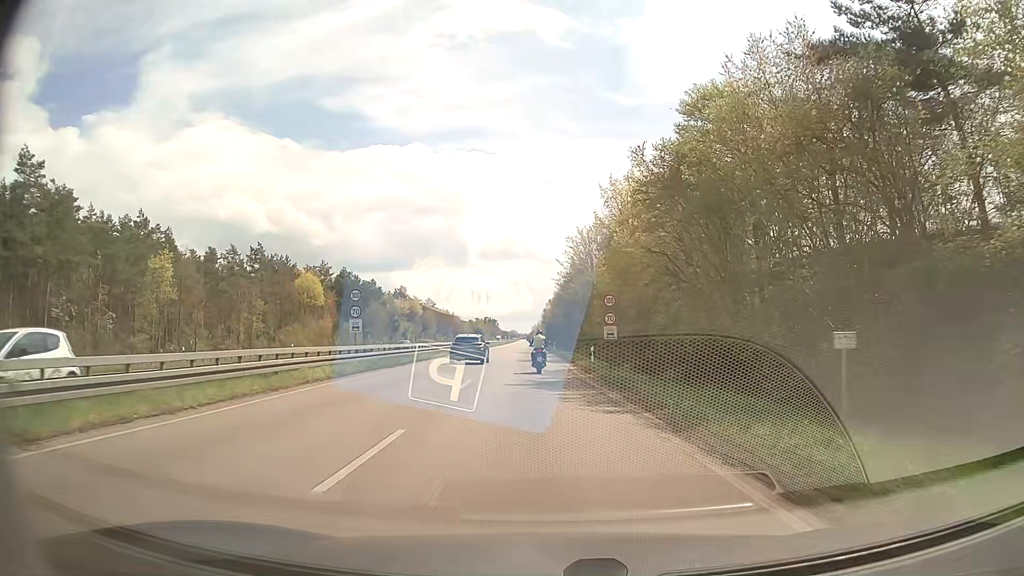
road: primary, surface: asphalt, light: Day
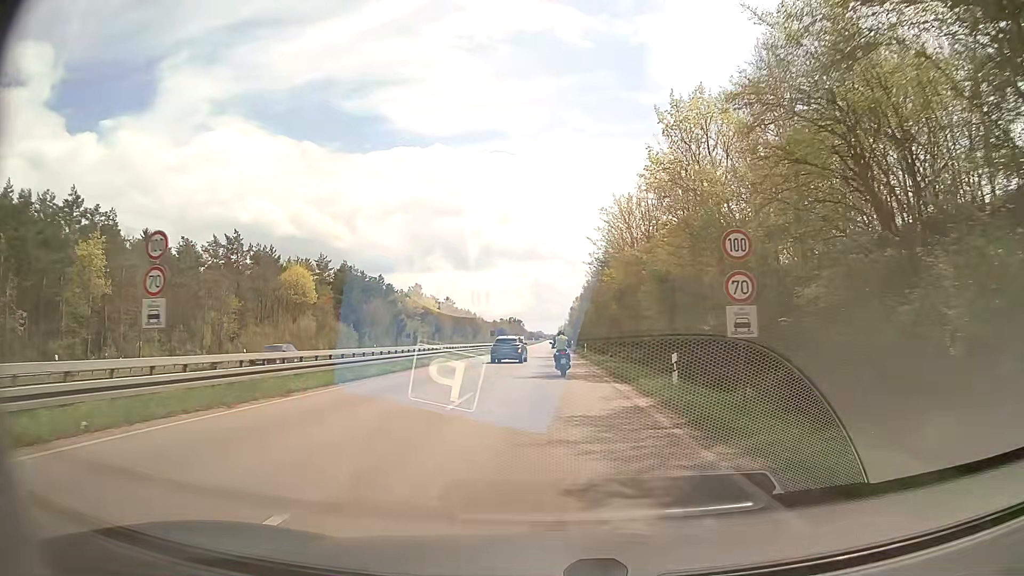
(-0.4, +17.9) m; -3°
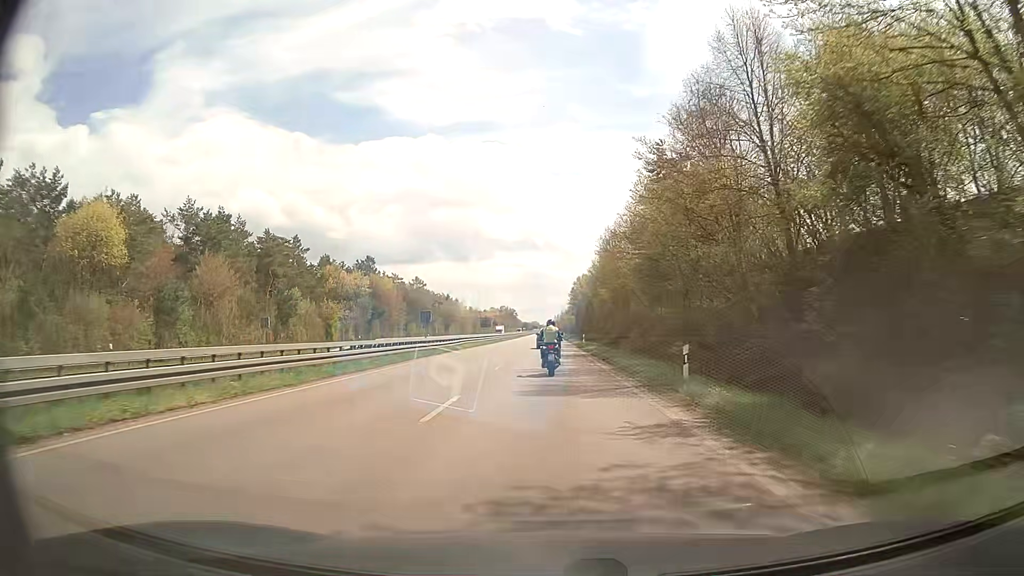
(+0.4, +51.6) m; 0°
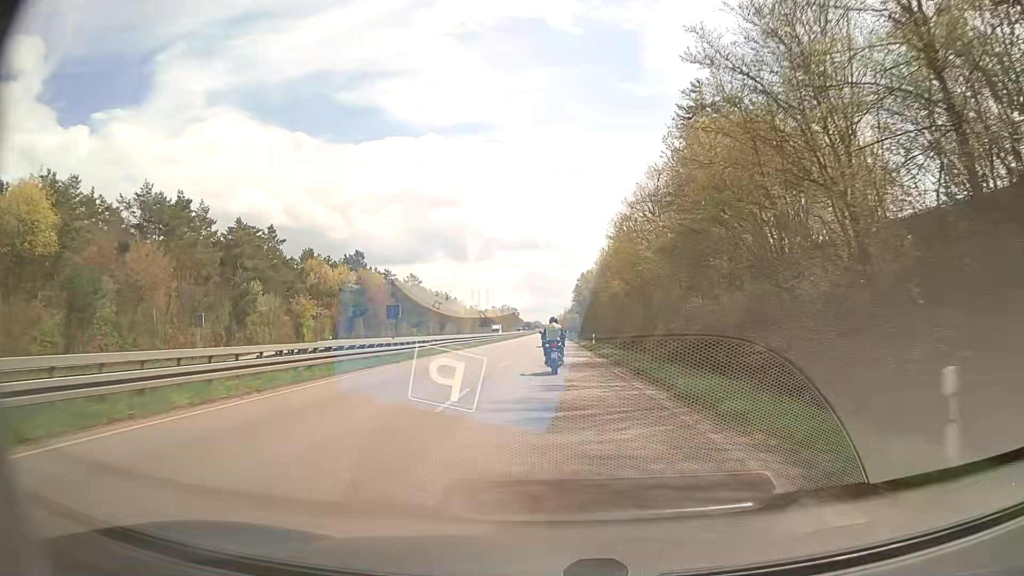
(0.0, +11.1) m; 0°
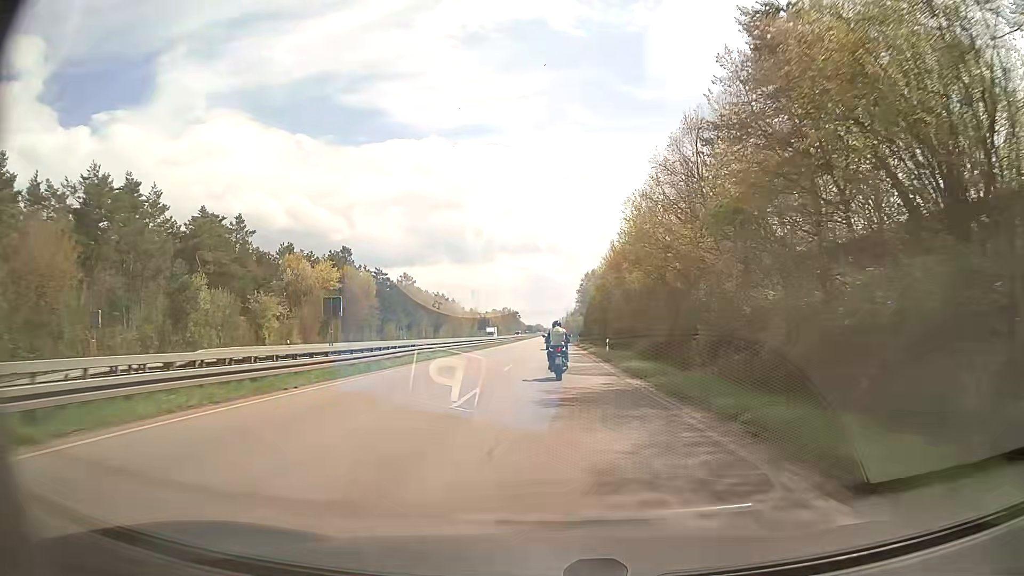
(0.0, +11.4) m; 0°
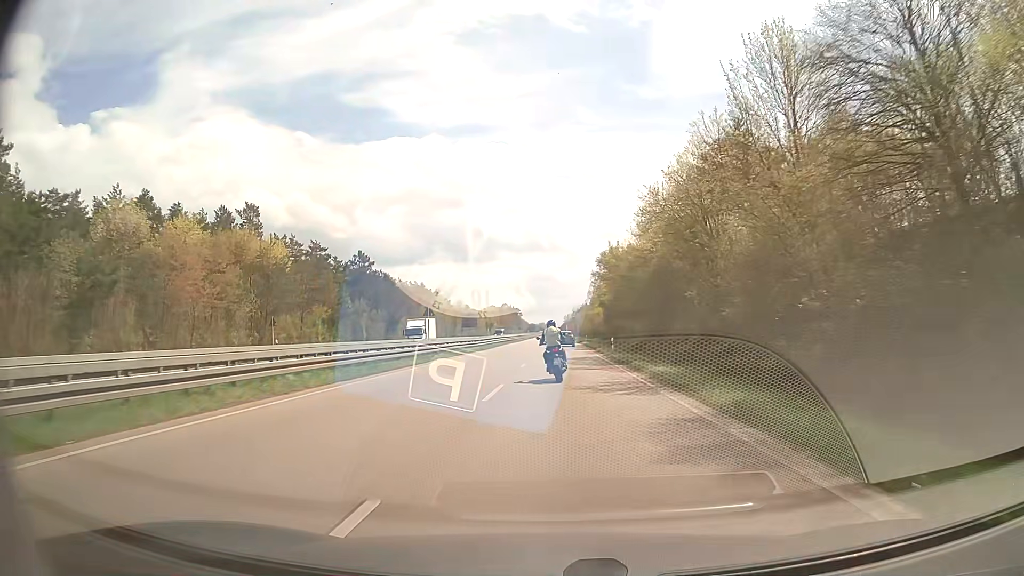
(0.0, +47.1) m; -1°
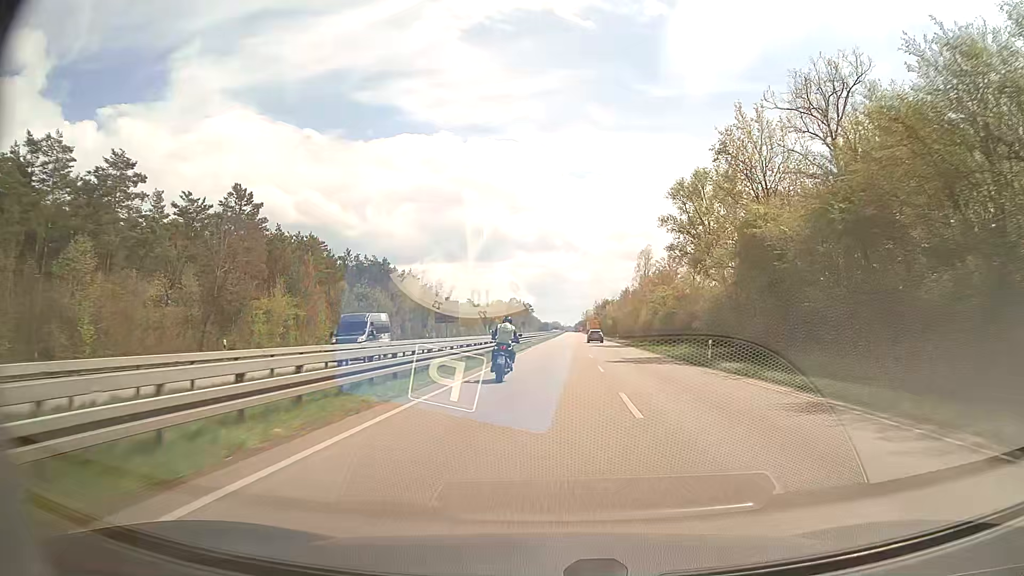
(-1.5, +63.5) m; -1°
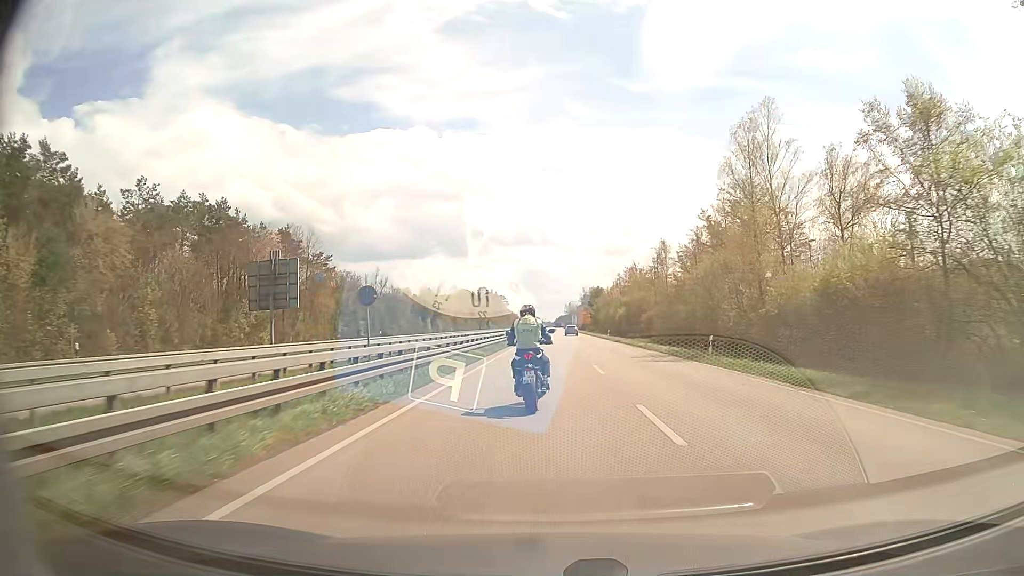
(+1.7, +63.1) m; +2°
(0, +10) (0, +20) (0, +30) (0, +40) (0, +50) (0, +60) (0, +70) (0, +80) (0, +90) (0, +100) m
